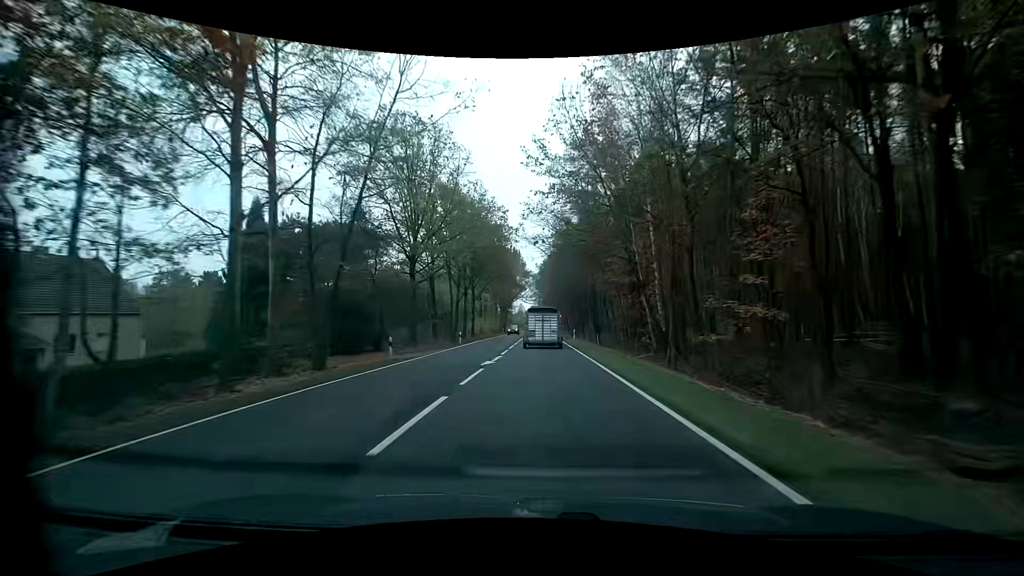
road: primary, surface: asphalt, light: Day
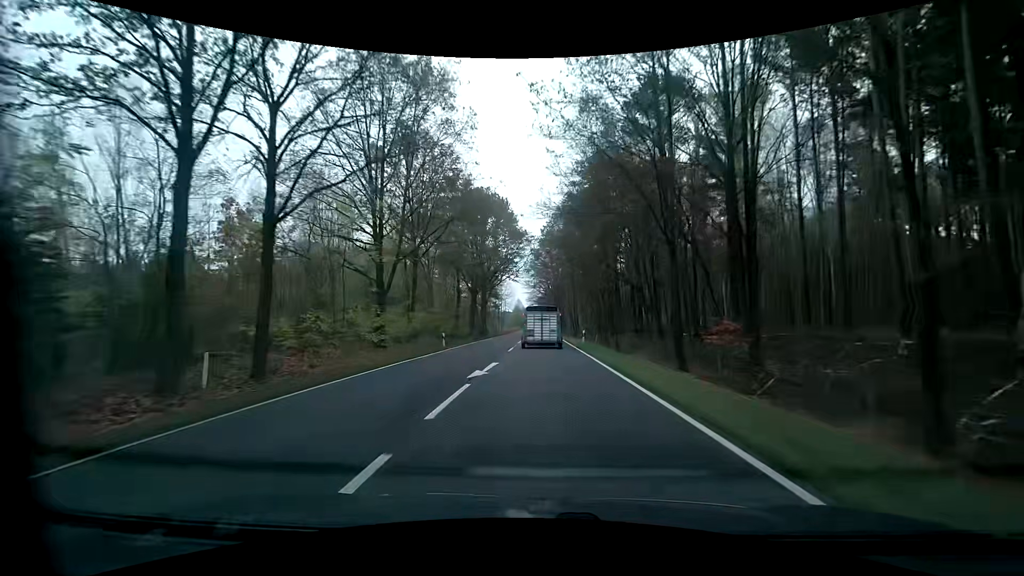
(-0.5, +58.1) m; 0°
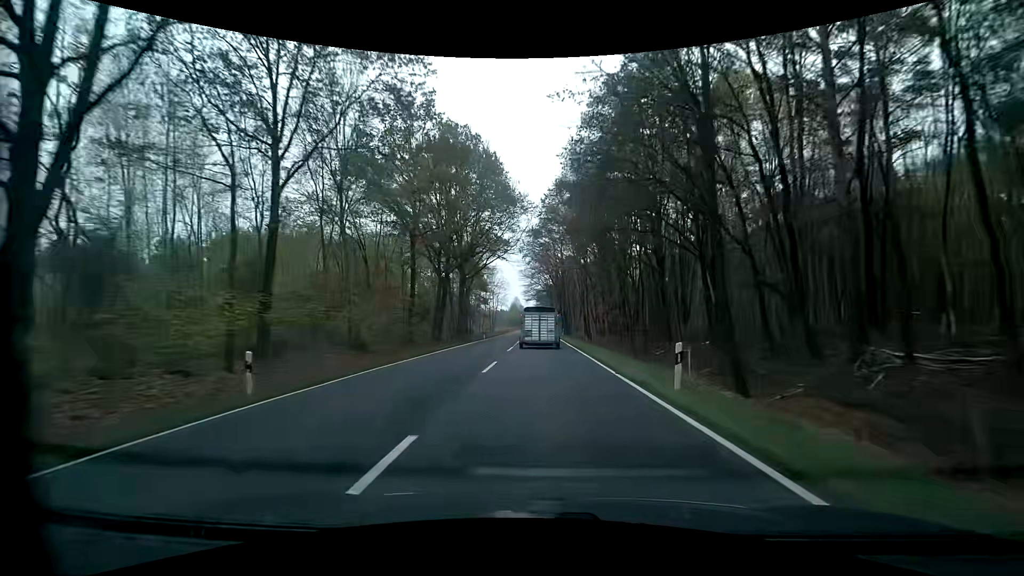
(-0.1, +23.1) m; -1°
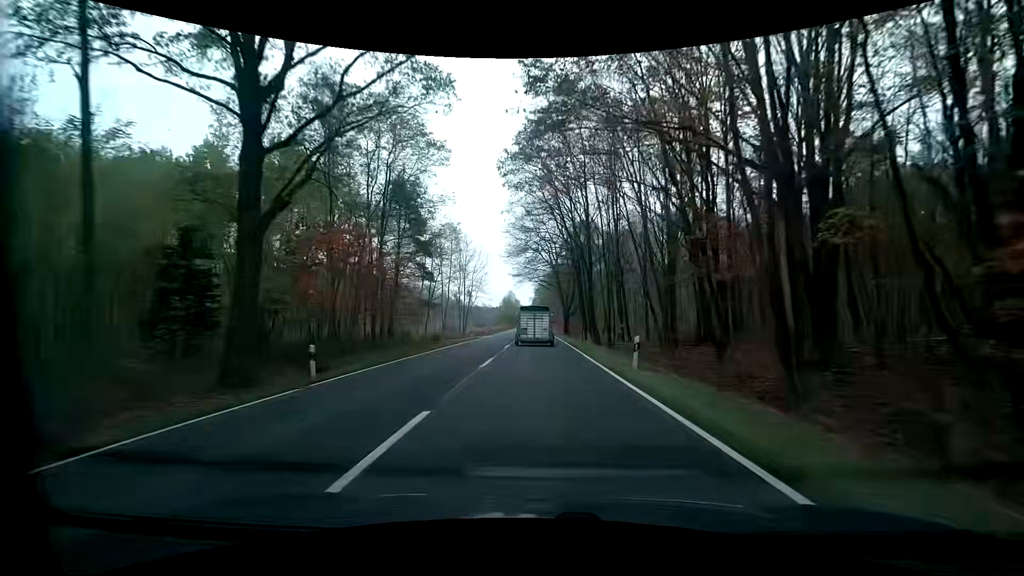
(+0.5, +46.4) m; 0°
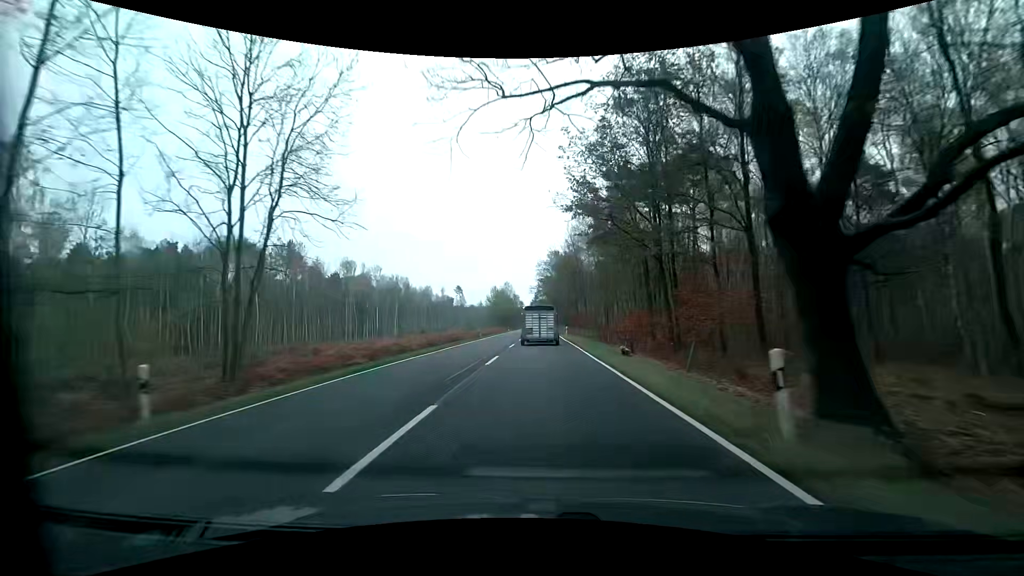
(+0.1, +59.5) m; +1°
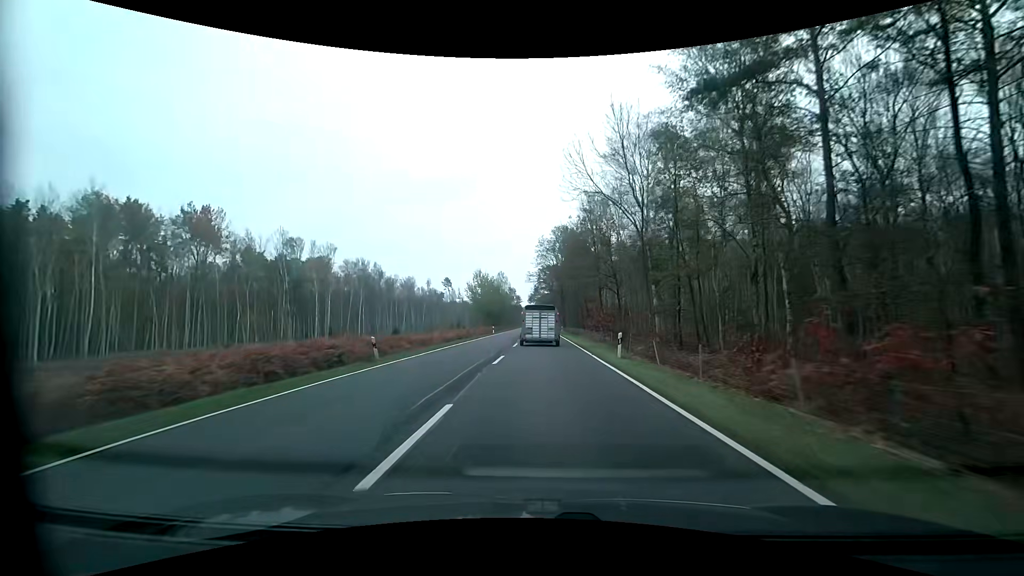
(-0.6, +36.1) m; -1°
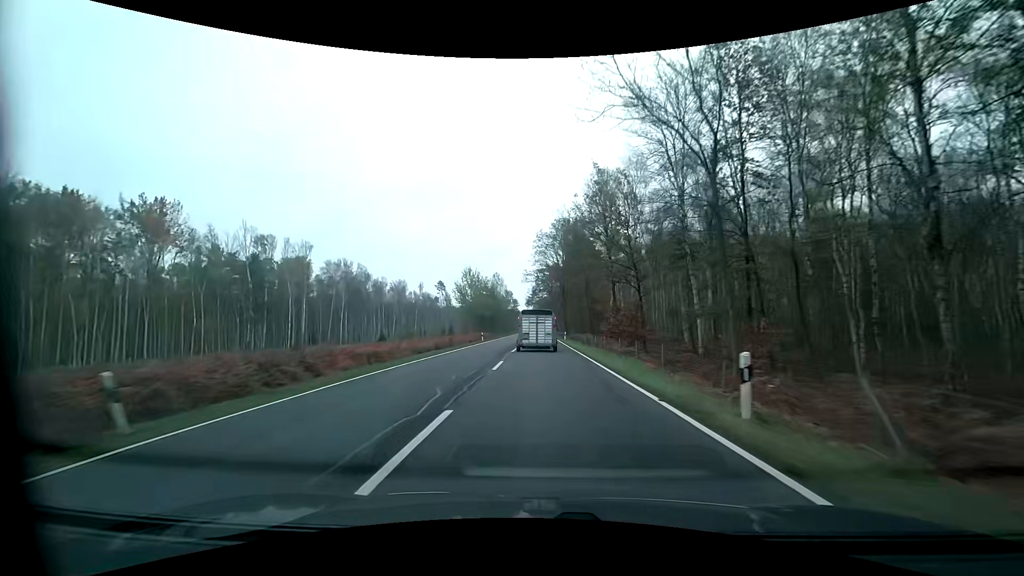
(0.0, +12.1) m; 0°
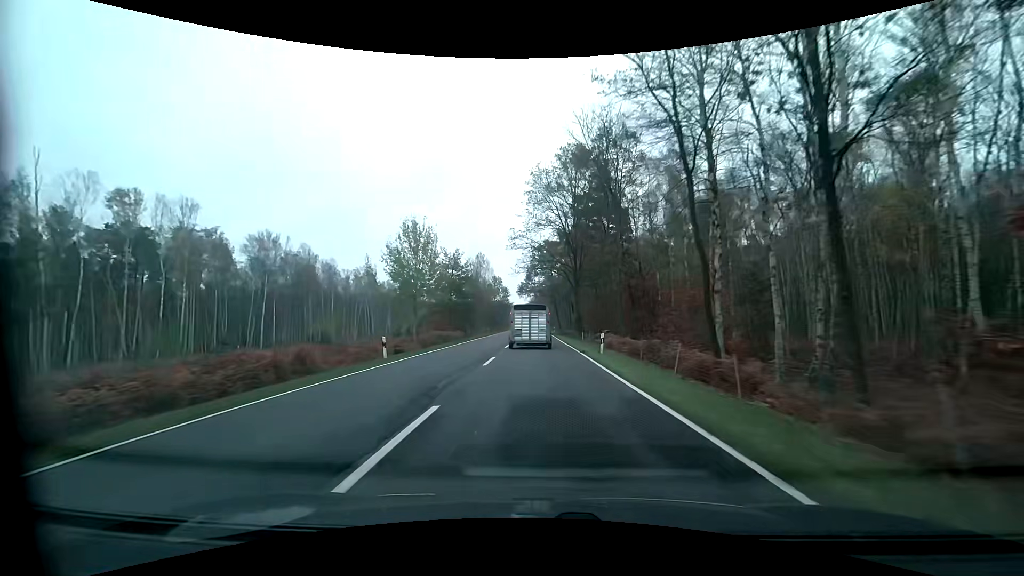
(0.0, +36.0) m; 0°
(0, +10) (0, +20) (0, +30) (0, +40) (0, +50) (0, +60) (0, +70) (0, +80) (0, +90) (-1, +100) m
